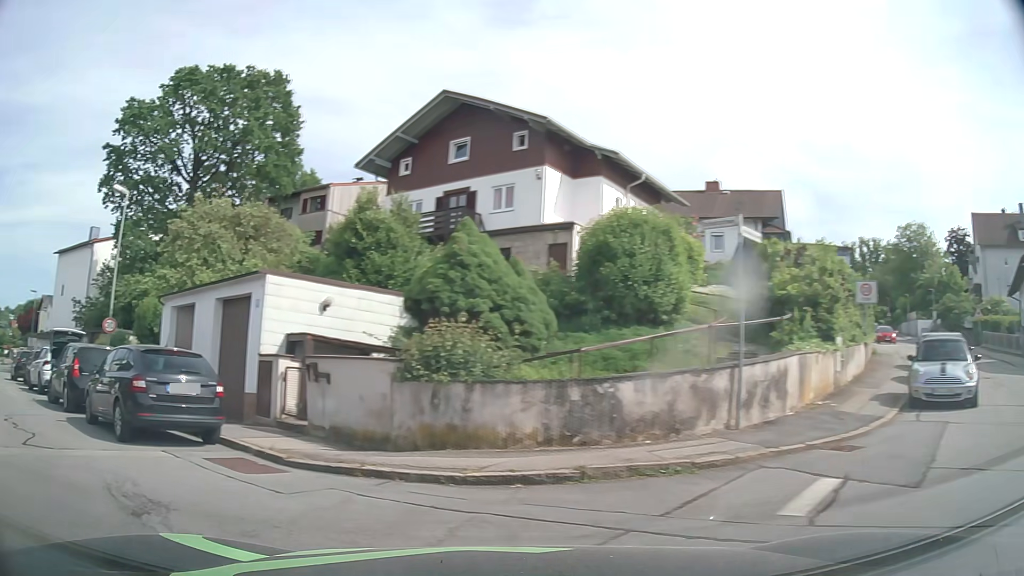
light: Day
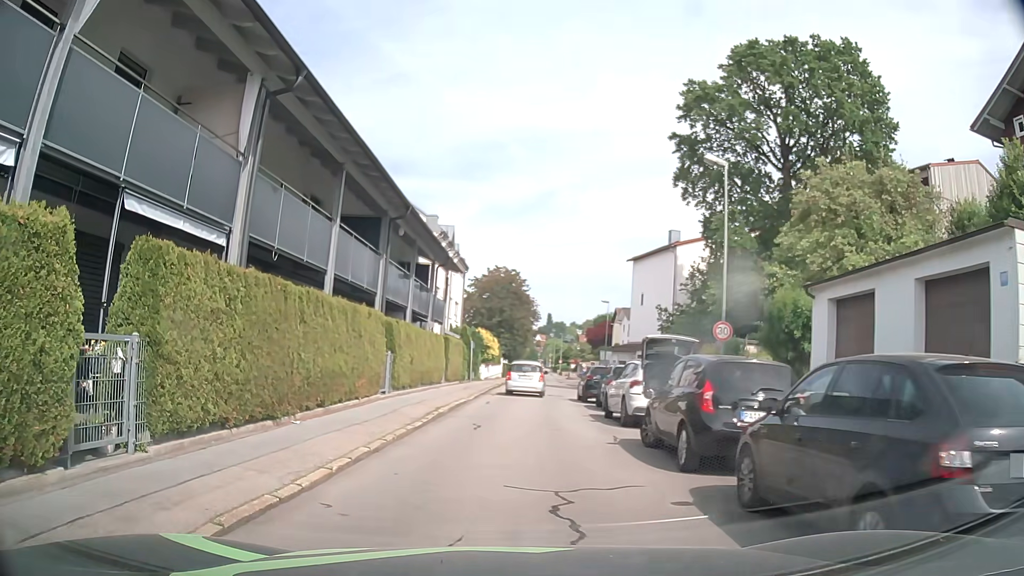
(-2.9, +5.6) m; -50°
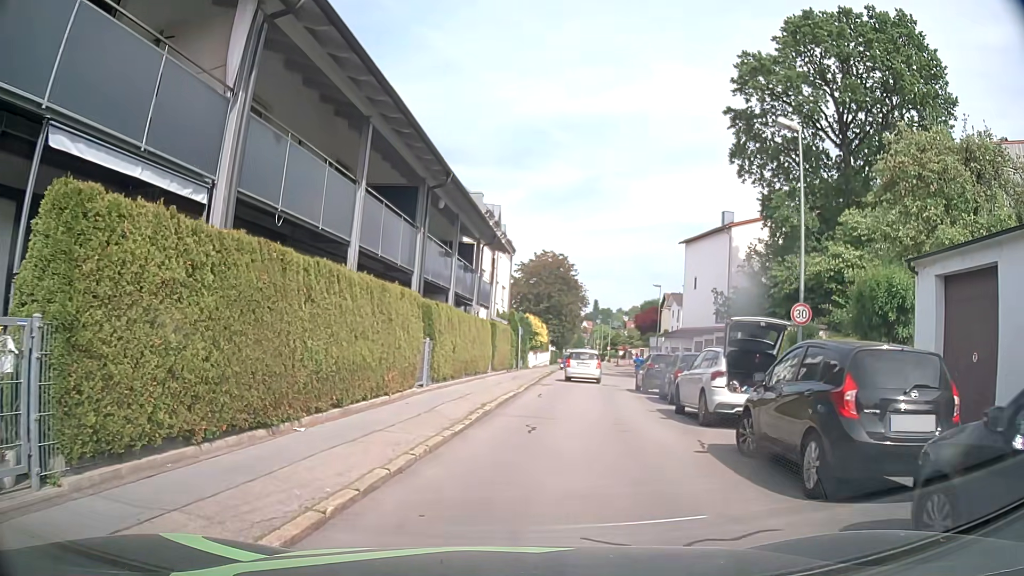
(-0.1, +2.4) m; -6°
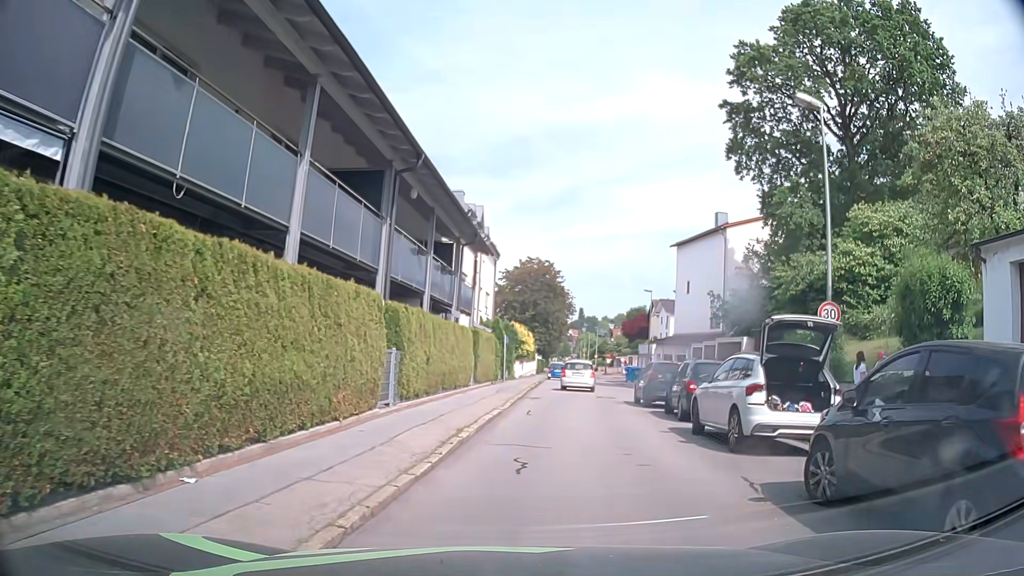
(+0.2, +2.8) m; +2°
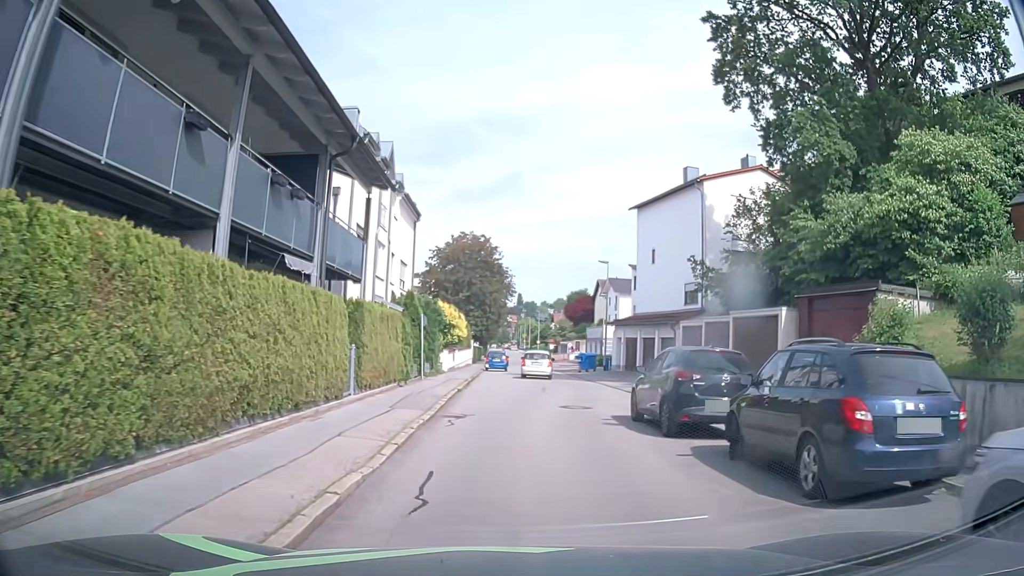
(+0.9, +10.3) m; +7°
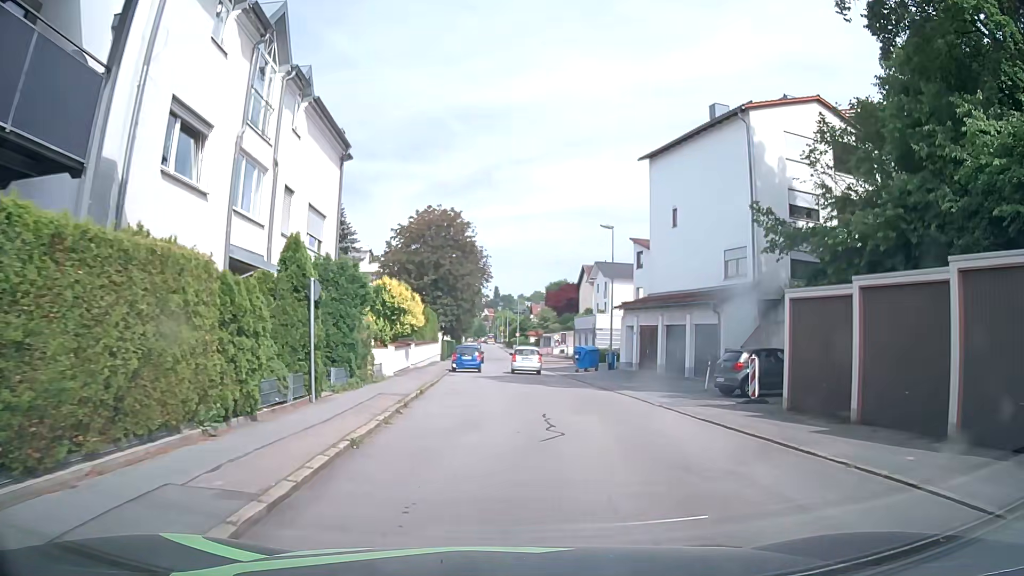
(+0.1, +12.4) m; +1°
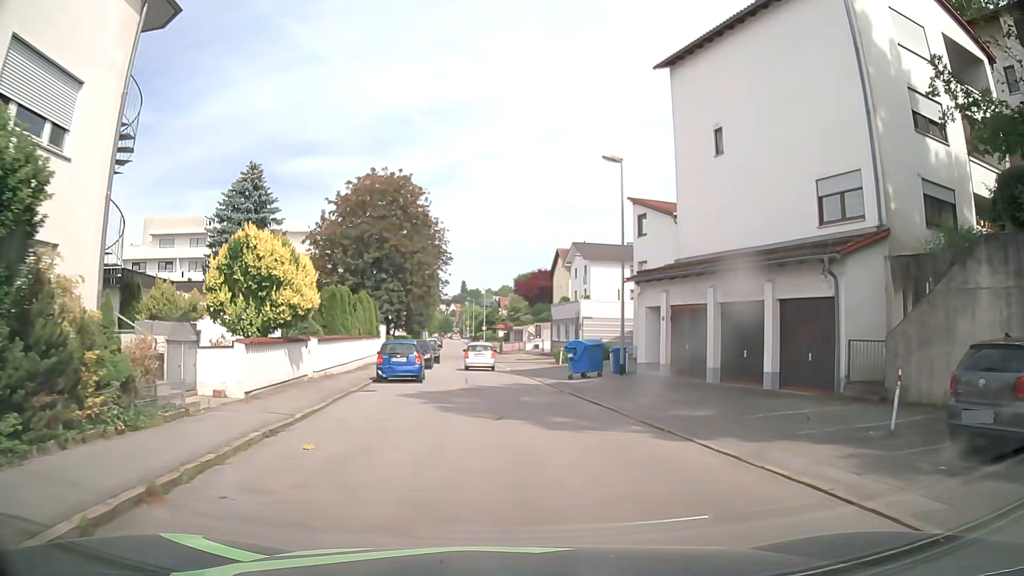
(+0.5, +13.3) m; +3°
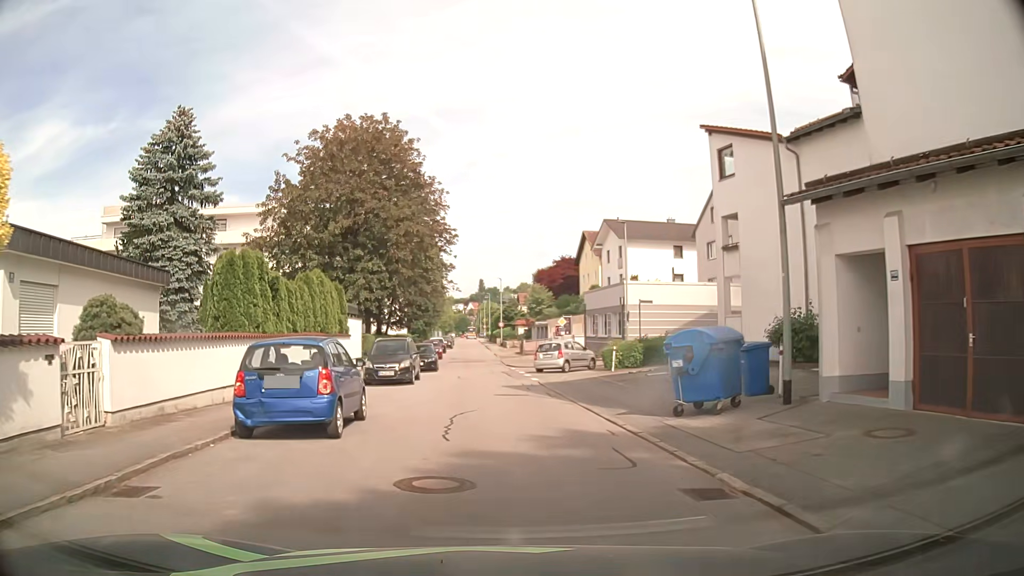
(0.0, +13.7) m; -1°
(0, +10) (-1, +20) (-1, +30) (-2, +40) (-2, +50) (-3, +60) (-4, +70) (-4, +80) (-5, +90) (-5, +100) m
